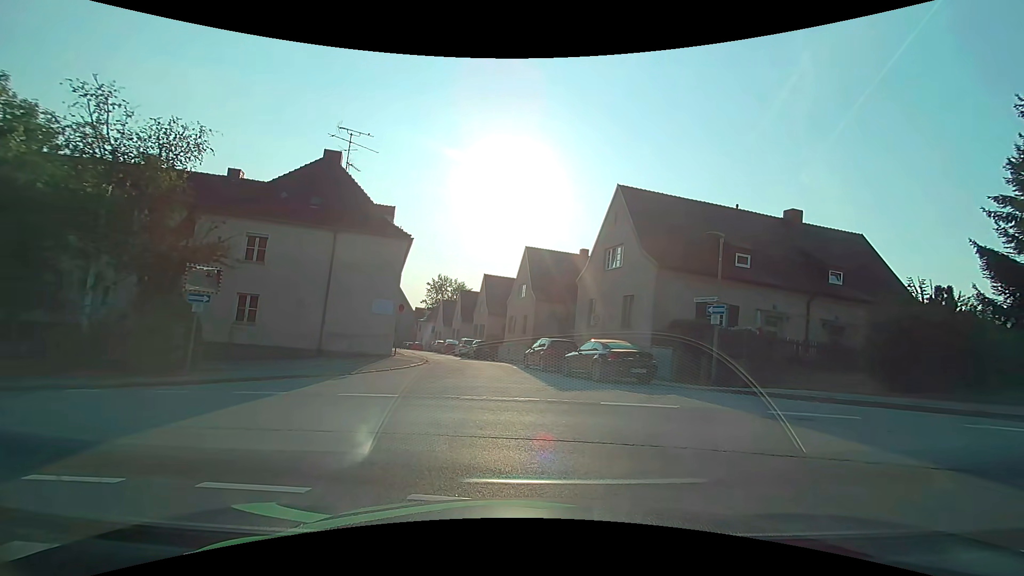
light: Day
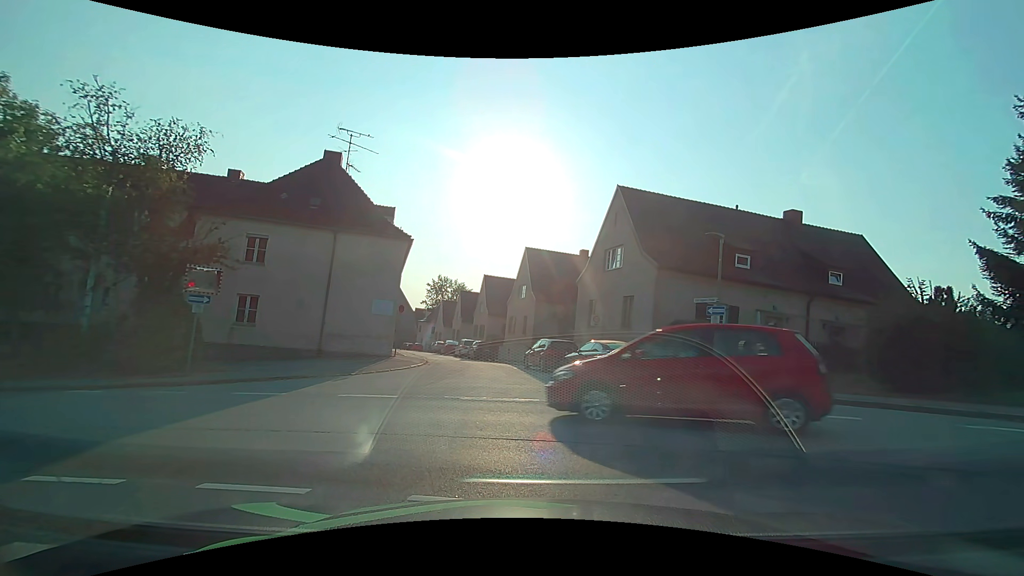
(0.0, +0.1) m; 0°
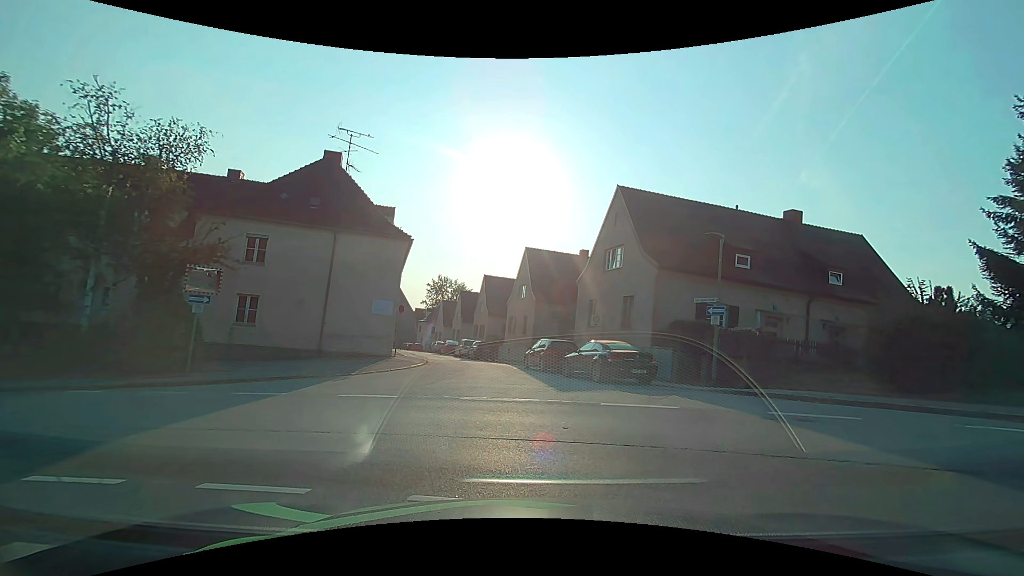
(0.0, 0.0) m; 0°
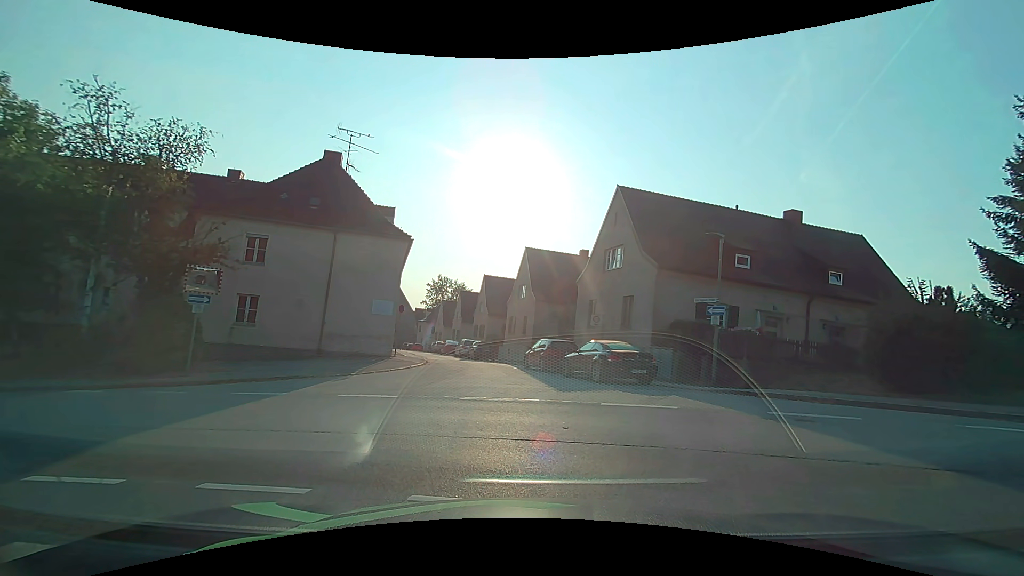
(0.0, 0.0) m; 0°
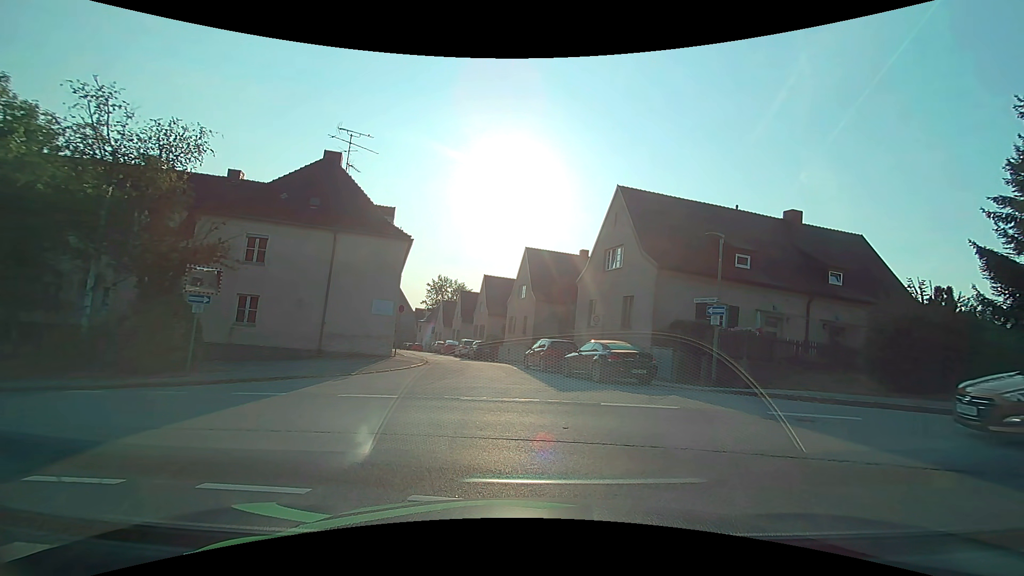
(0.0, 0.0) m; 0°
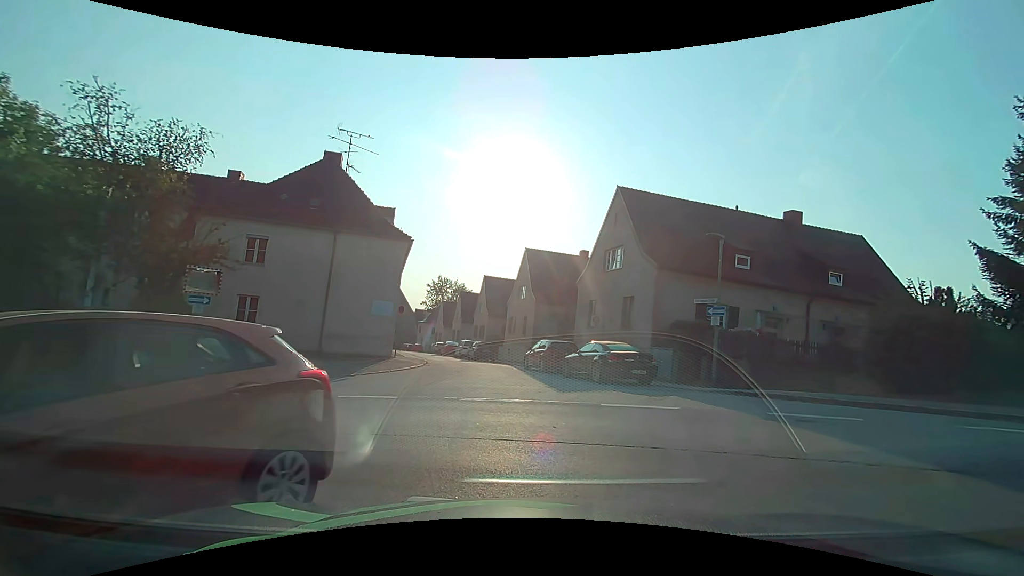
(0.0, 0.0) m; 0°
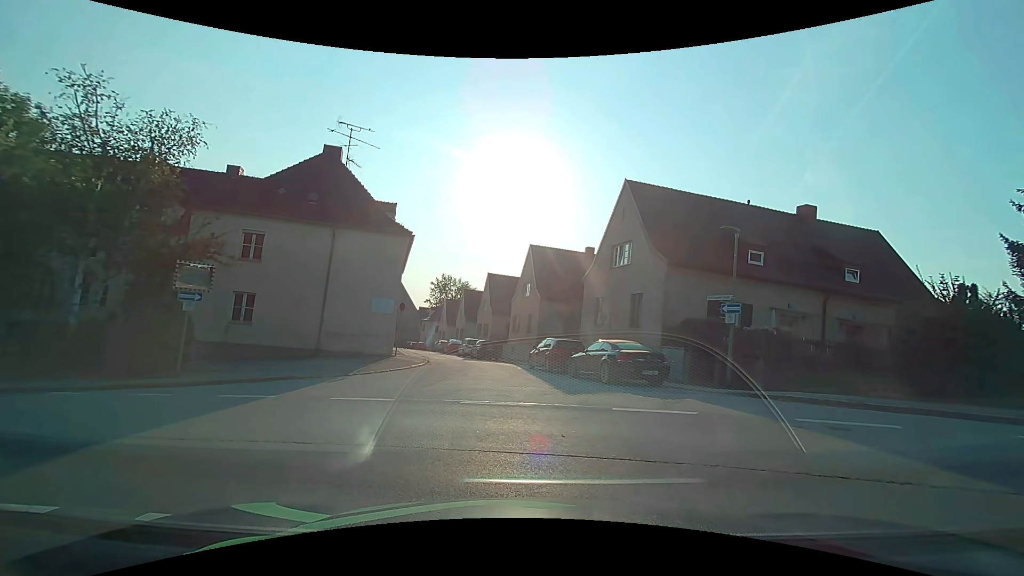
(0.0, +0.8) m; 0°
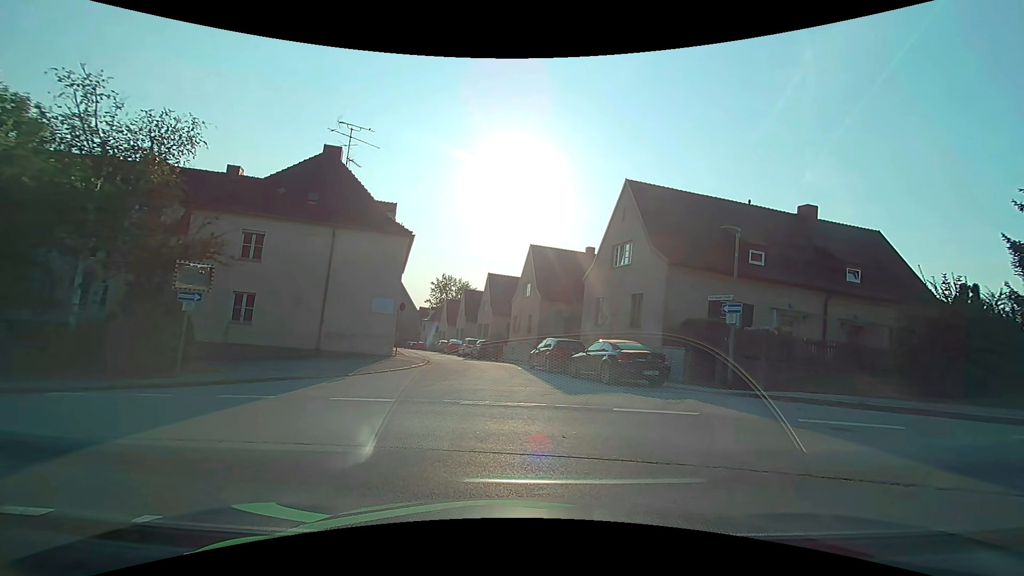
(0.0, 0.0) m; 0°
